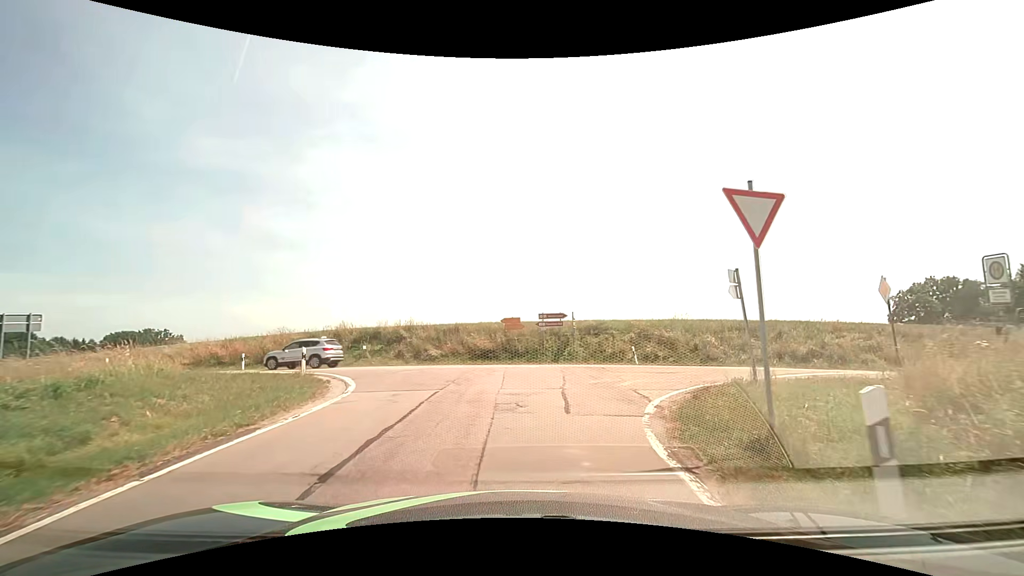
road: unclassified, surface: asphalt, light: Day
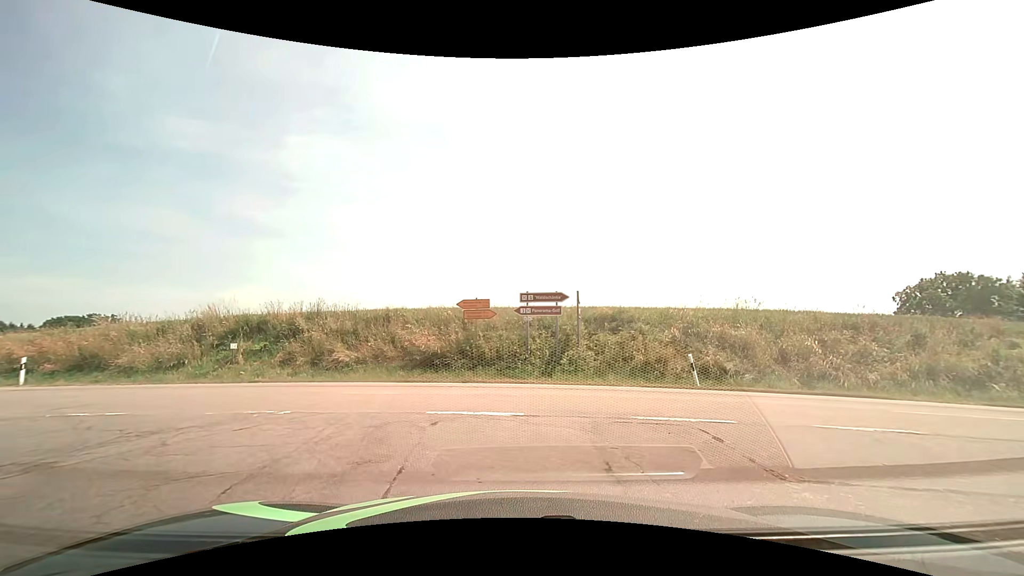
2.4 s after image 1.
(+0.3, +11.9) m; +2°
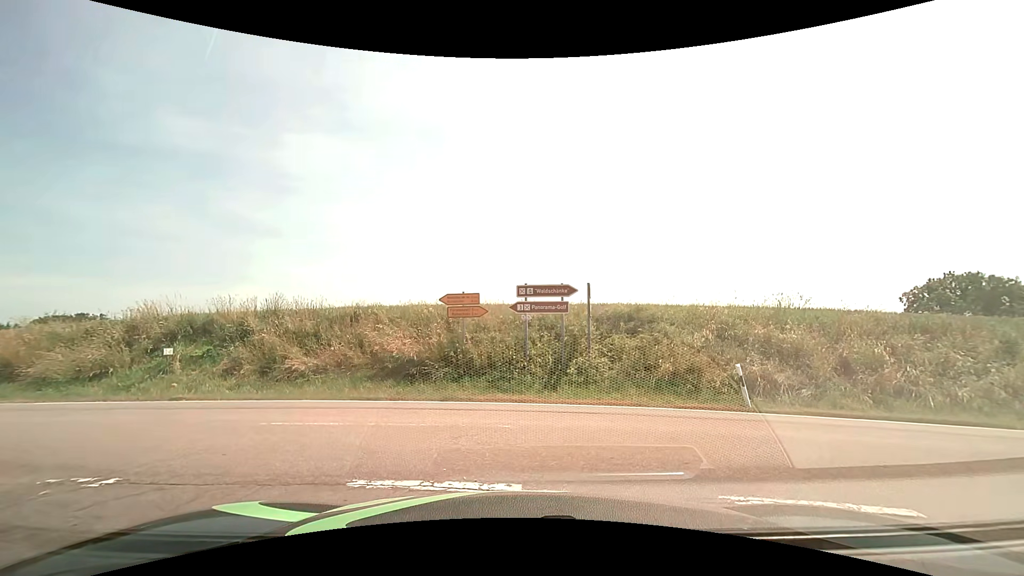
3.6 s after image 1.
(0.0, +3.2) m; +1°
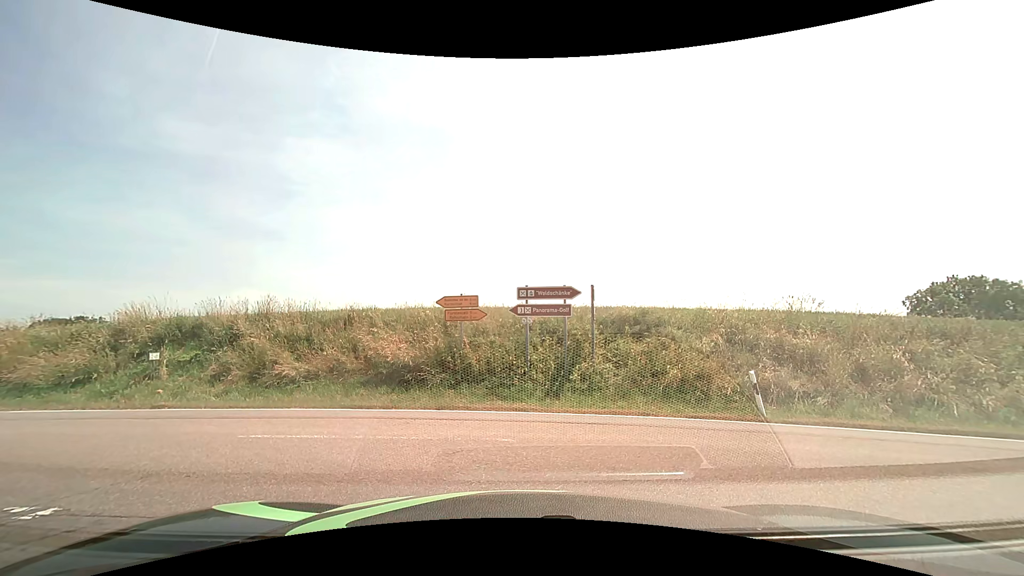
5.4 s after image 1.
(0.0, +0.7) m; 0°
(-3, +9) (-12, +12) (-22, +15) (-31, +17) (-41, +21) (-50, +24) (-59, +29) (-68, +33) (-77, +38) (-86, +42) m
